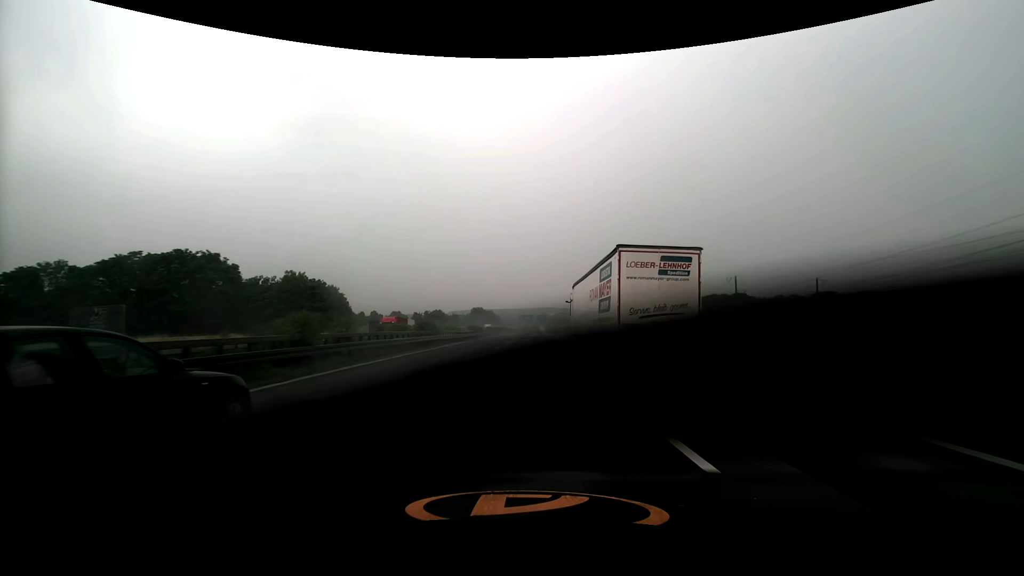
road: motorway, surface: asphalt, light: Day
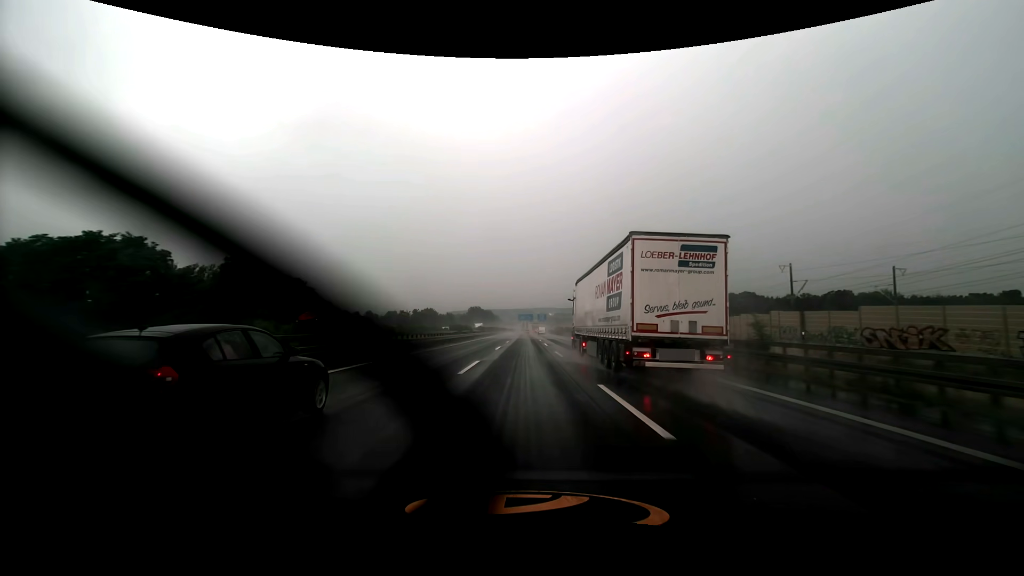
(0.0, +16.7) m; 0°
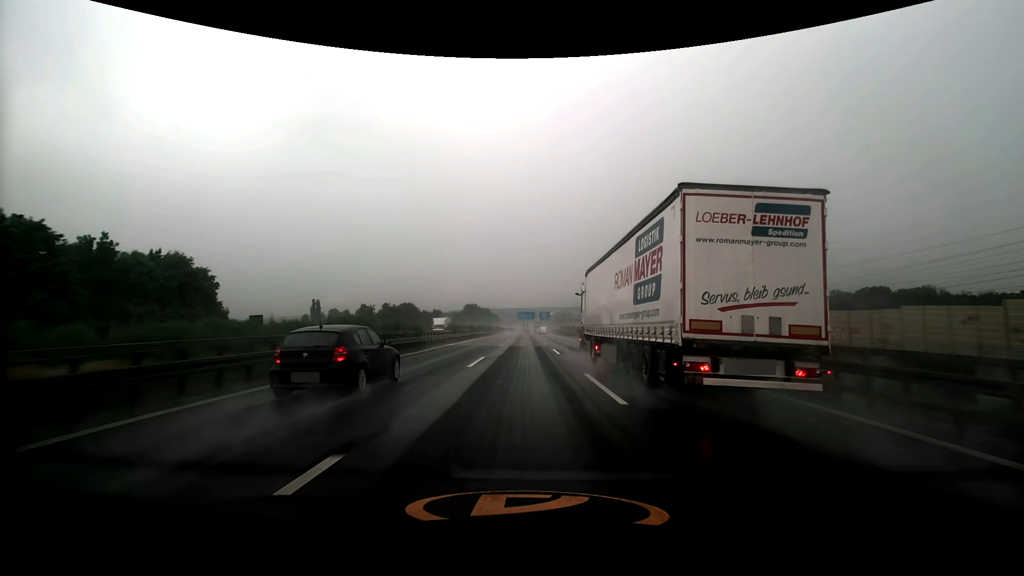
(0.0, +33.3) m; 0°
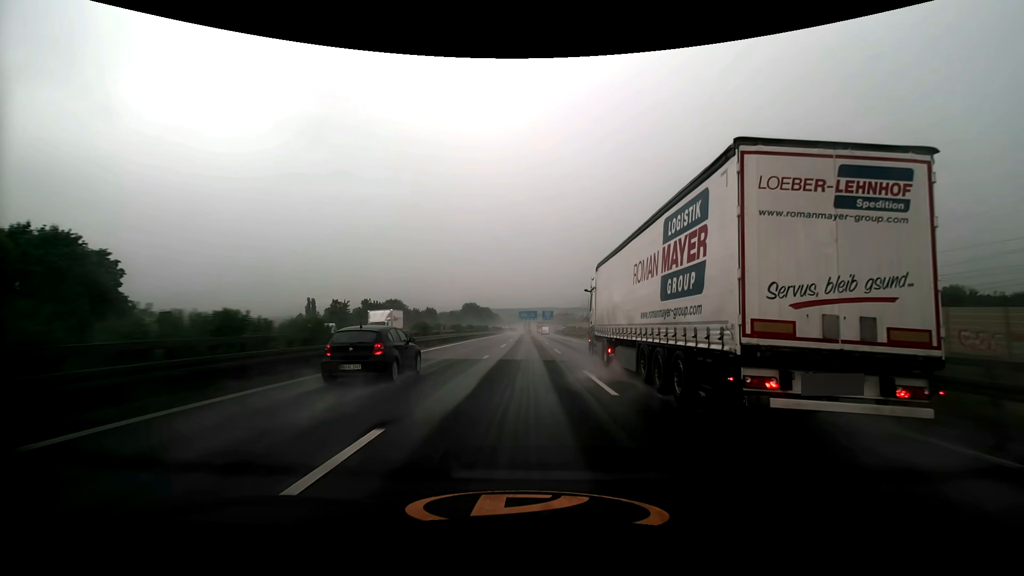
(0.0, +16.7) m; 0°
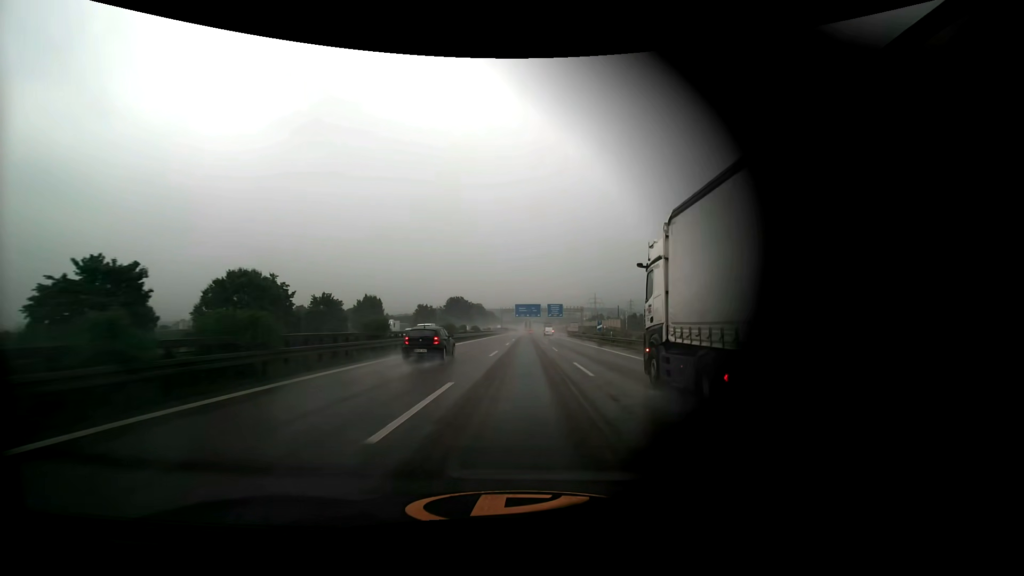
(+0.1, +66.8) m; 0°
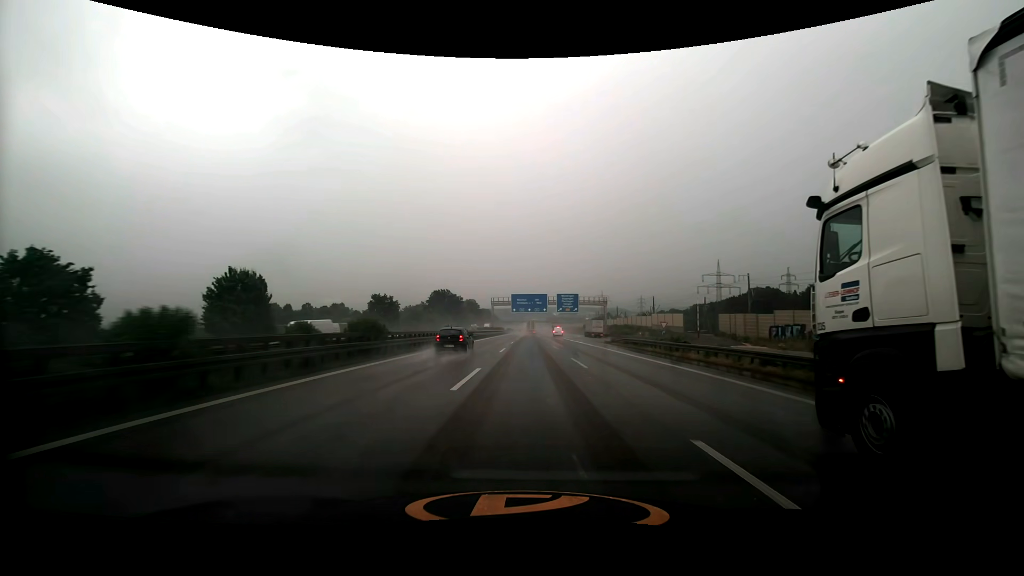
(-0.1, +50.1) m; 0°
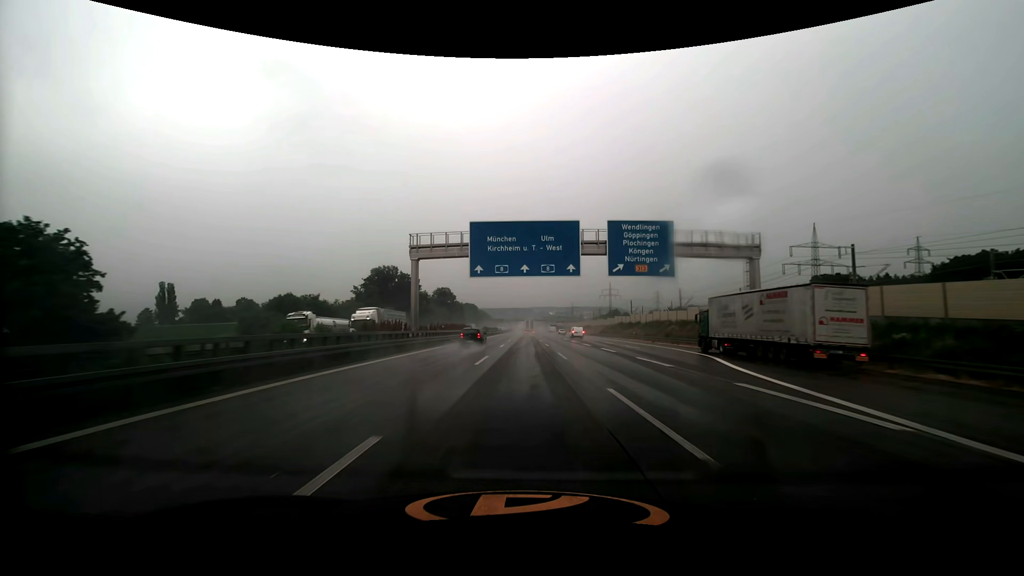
(+0.1, +83.8) m; 0°
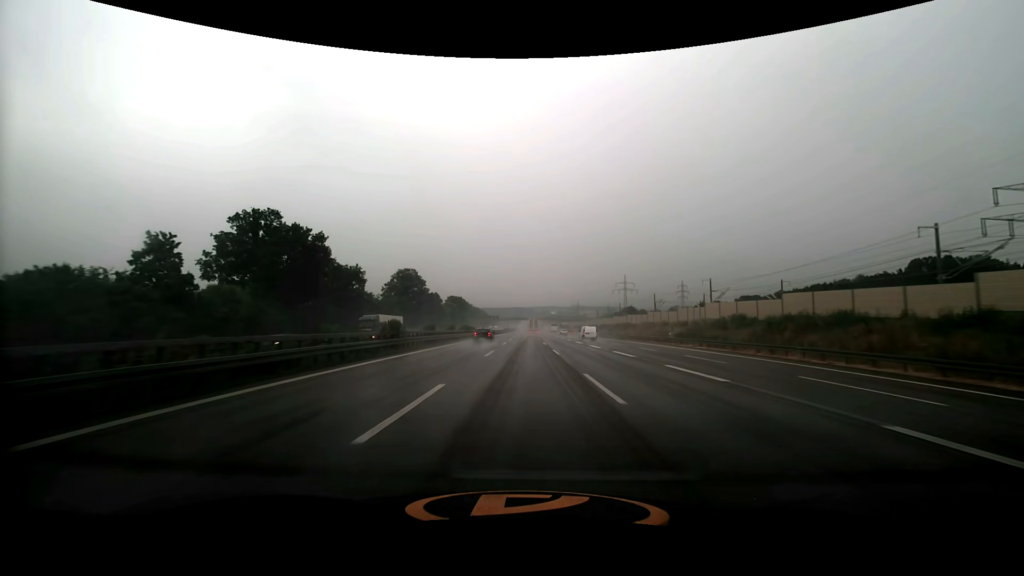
(0.0, +67.4) m; 0°
(0, +10) (0, +20) (0, +30) (0, +40) (0, +50) (0, +60) (0, +70) (0, +80) (0, +90) (0, +100) m
